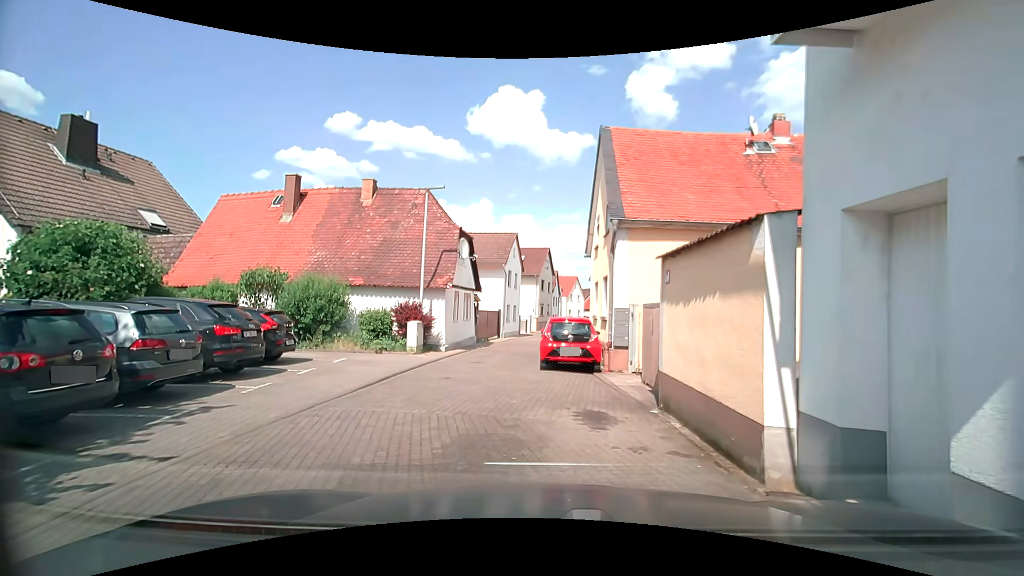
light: Day
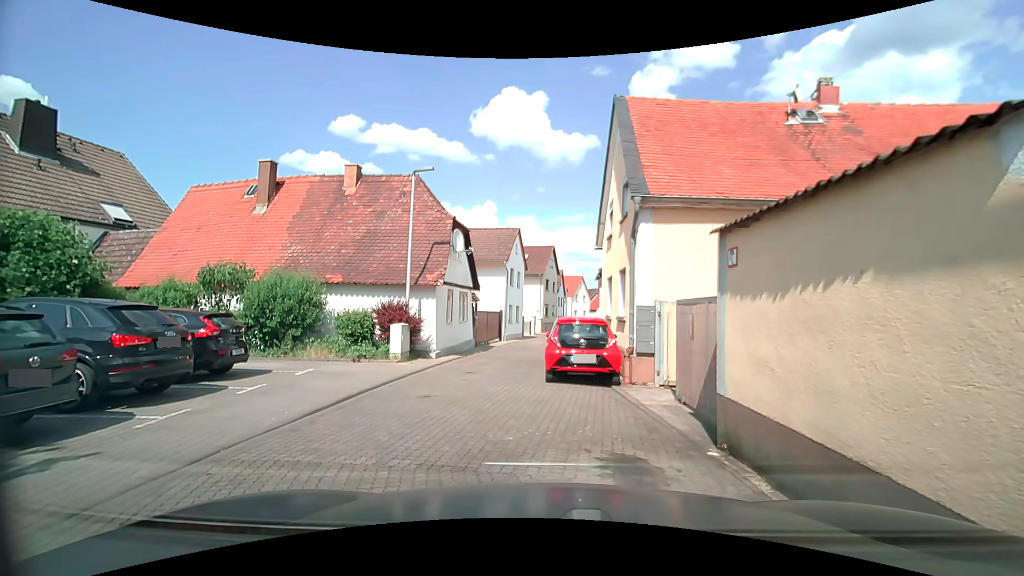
(0.0, +2.4) m; 0°
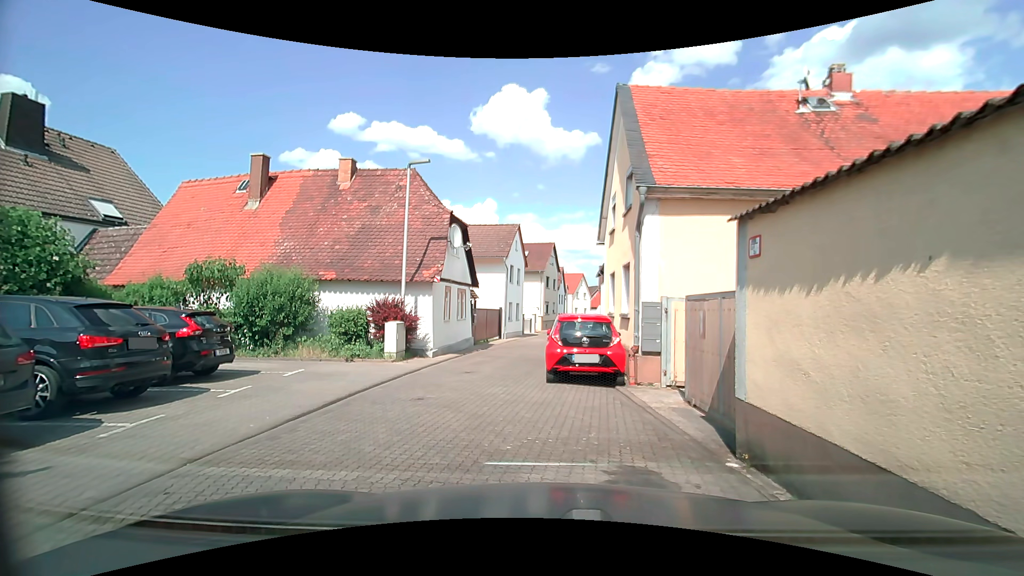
(0.0, +0.6) m; 0°
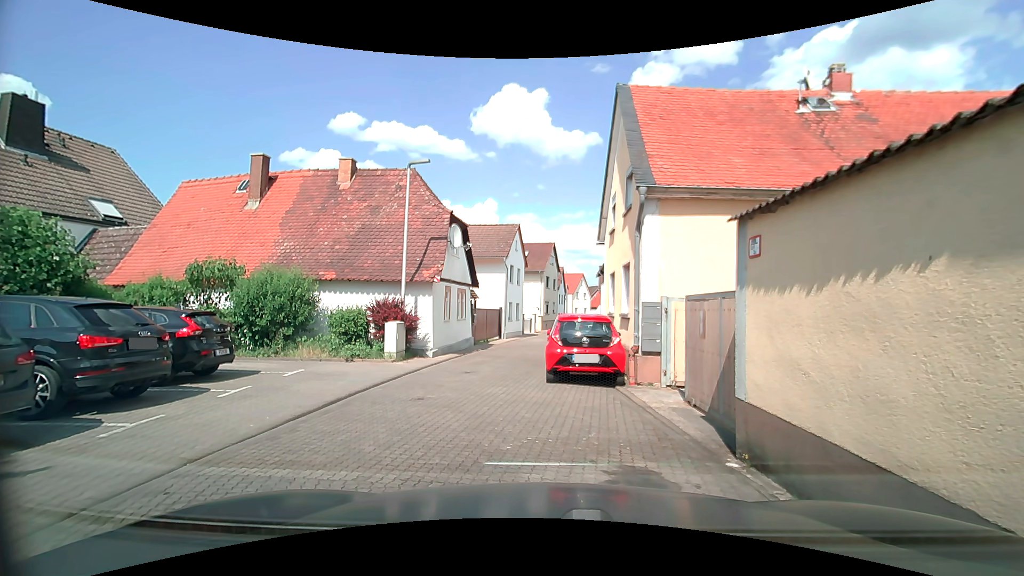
(0.0, 0.0) m; 0°
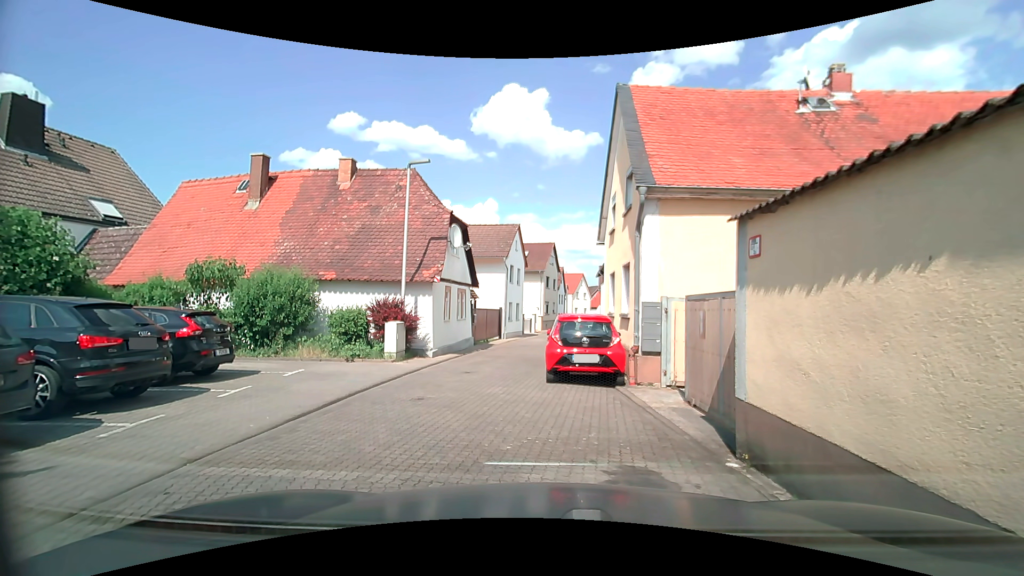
(0.0, 0.0) m; 0°
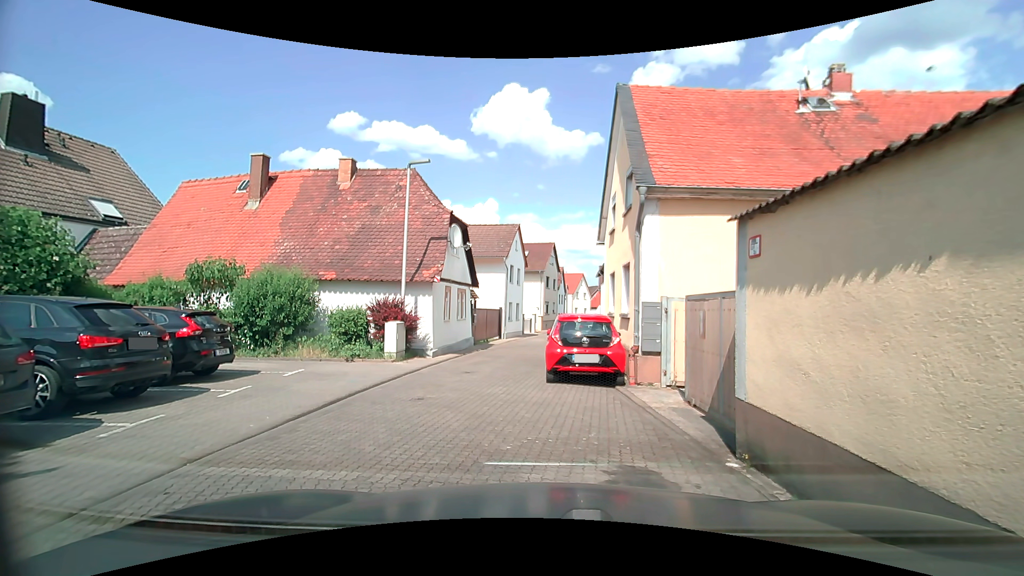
(0.0, 0.0) m; 0°
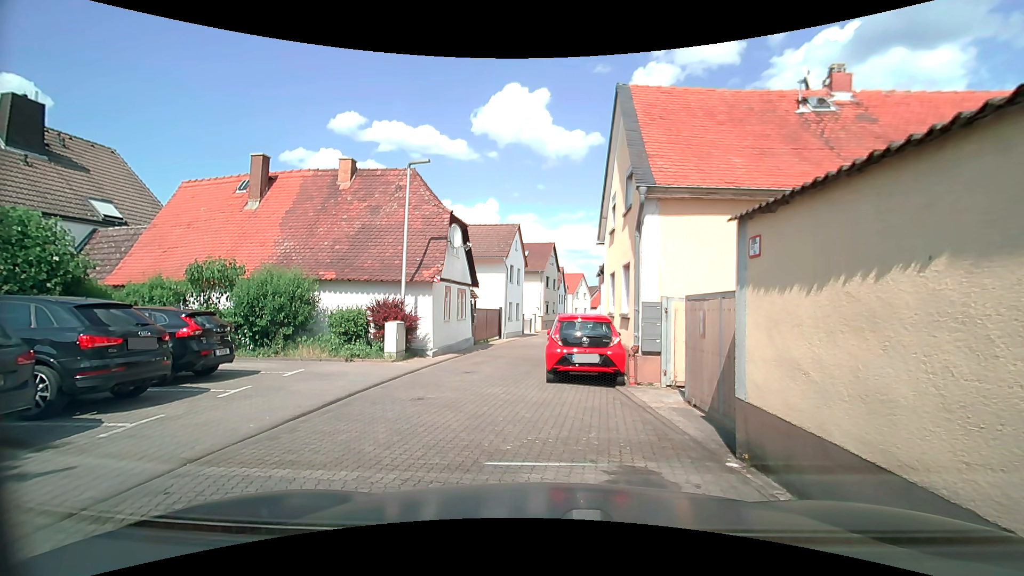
(0.0, 0.0) m; 0°
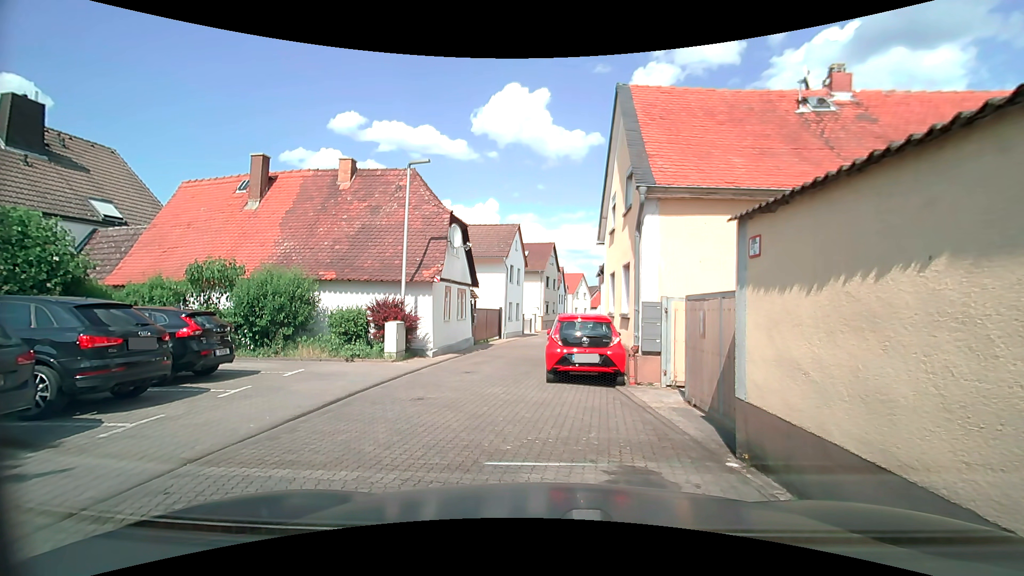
(0.0, 0.0) m; 0°
